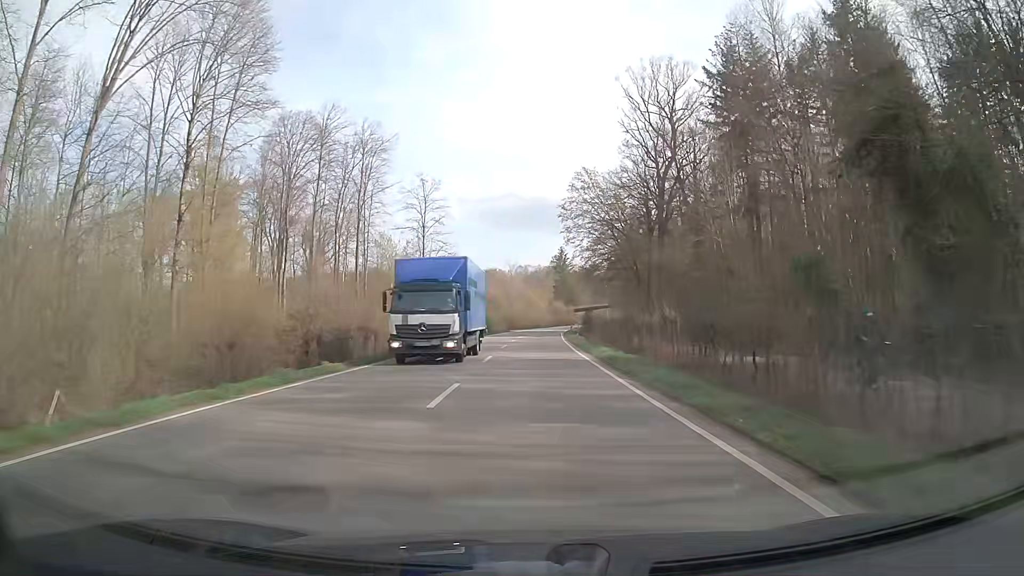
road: secondary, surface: asphalt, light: Day
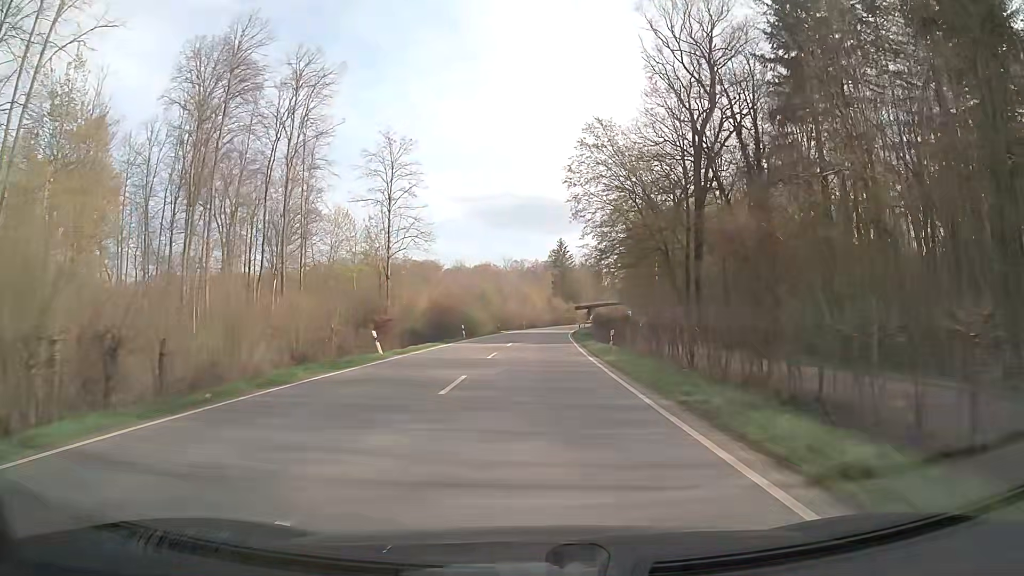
(+0.2, +22.0) m; 0°
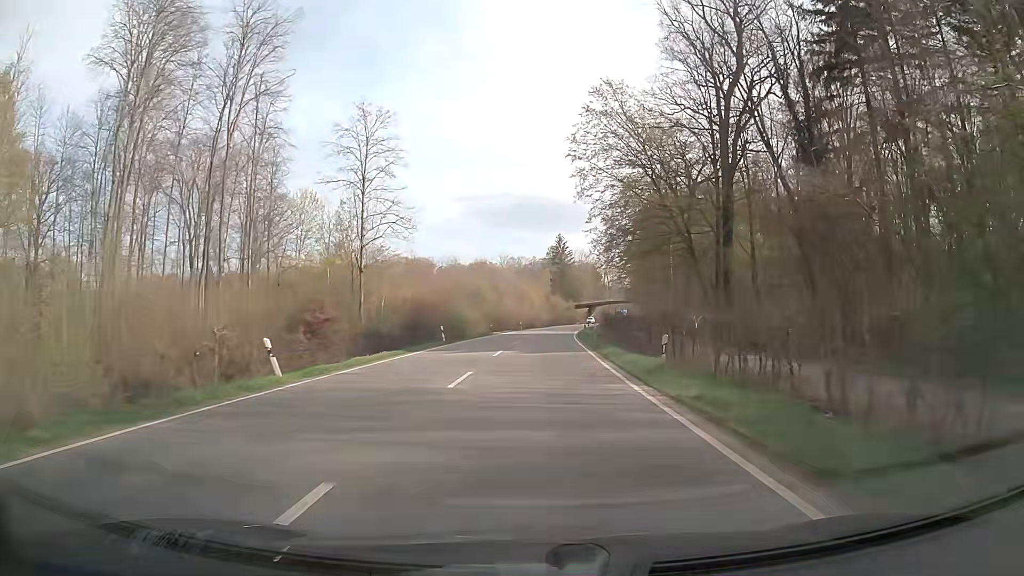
(+0.1, +11.0) m; +1°
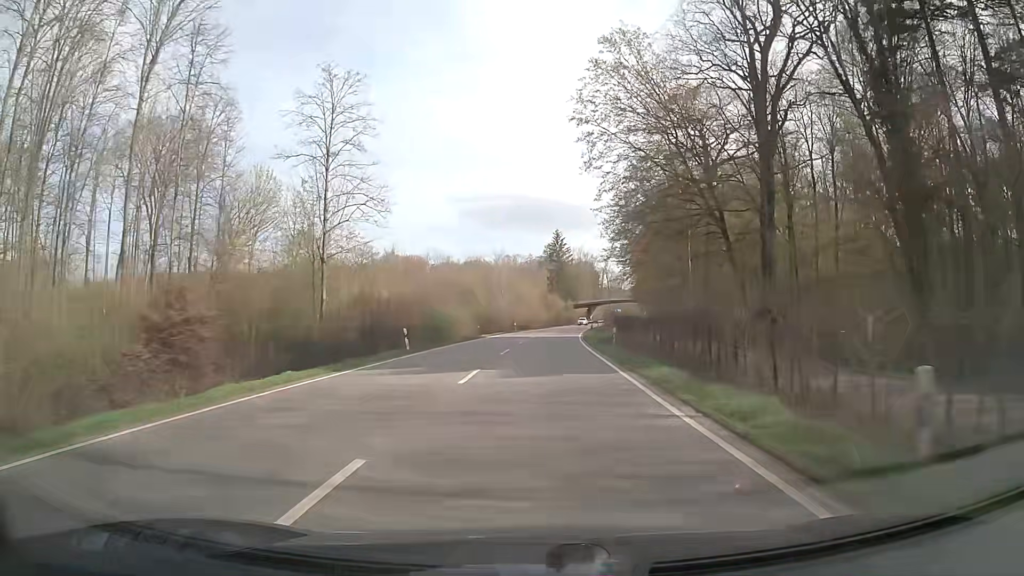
(0.0, +11.0) m; 0°
